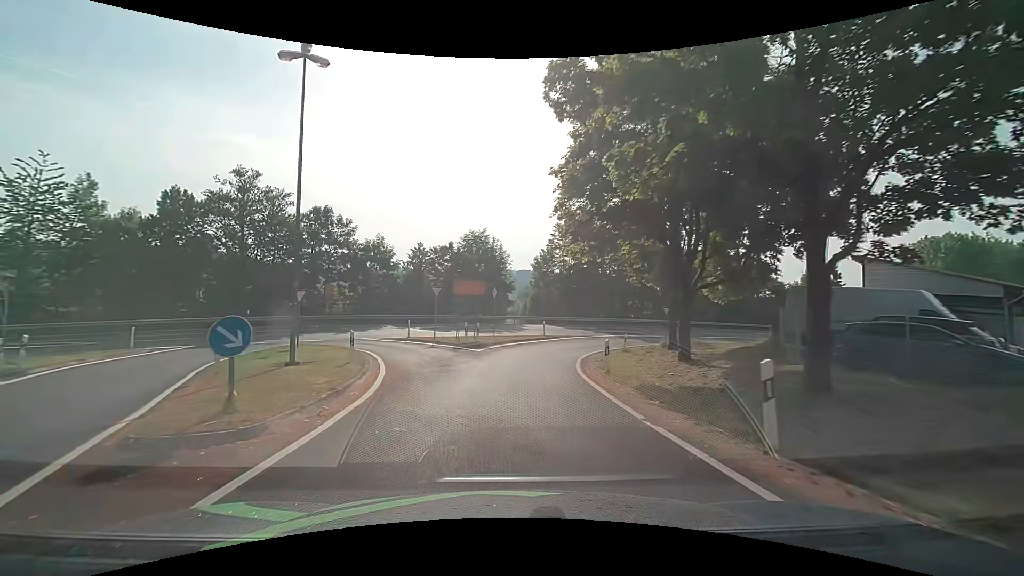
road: unclassified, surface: asphalt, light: Day
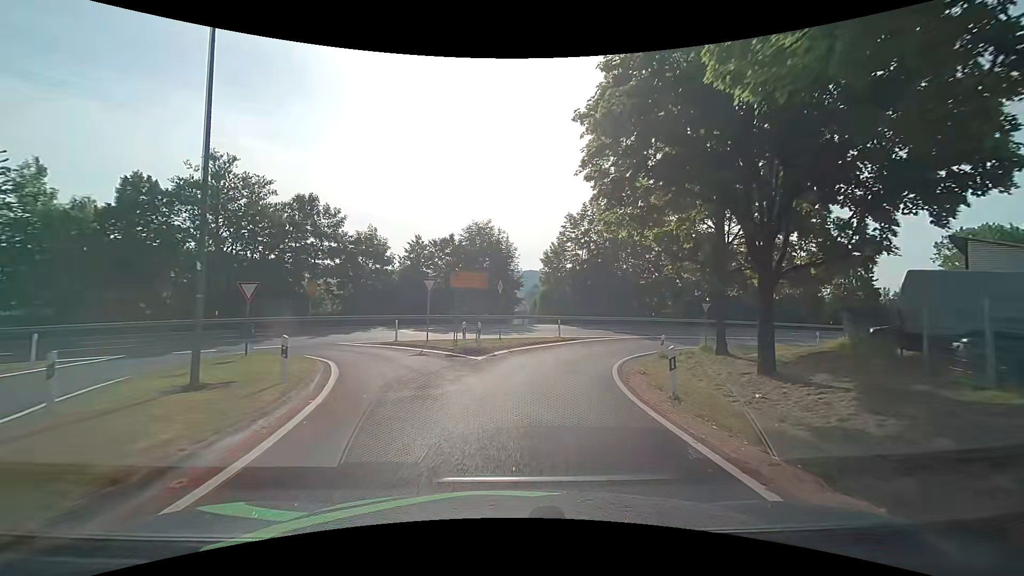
(0.0, +5.5) m; 0°
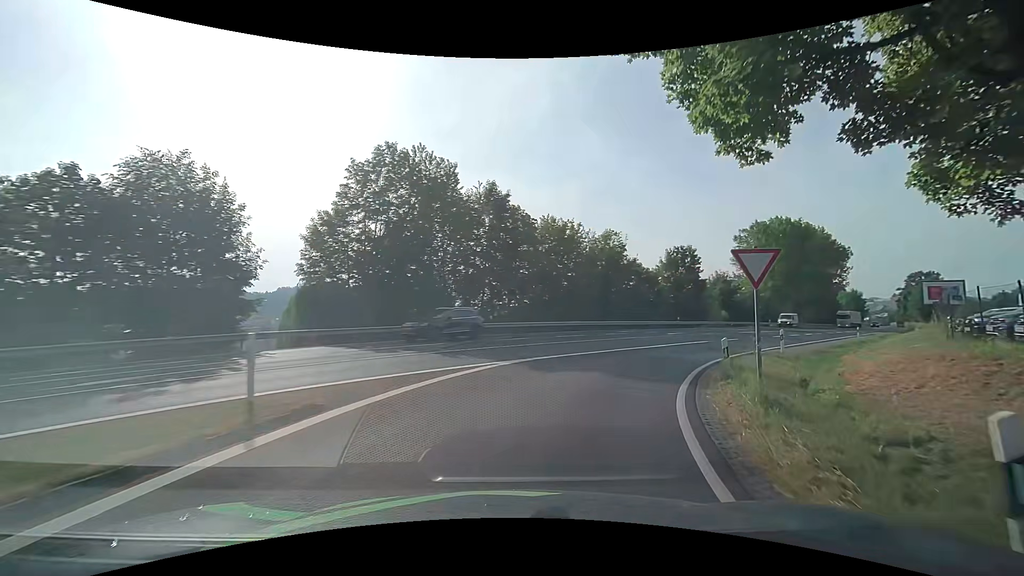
(+2.8, +21.9) m; +21°
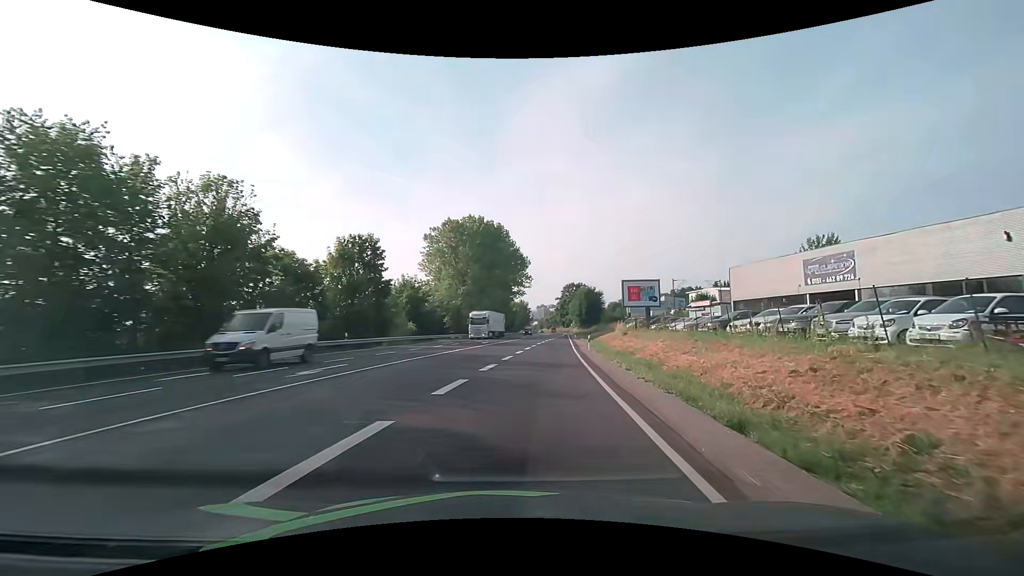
(+7.9, +22.2) m; +35°
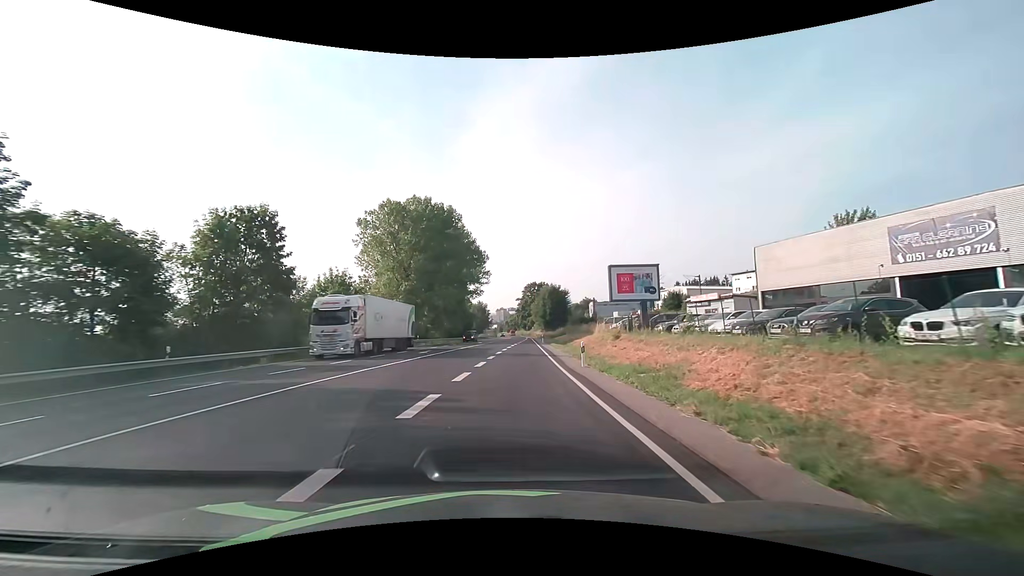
(+0.8, +14.5) m; +5°
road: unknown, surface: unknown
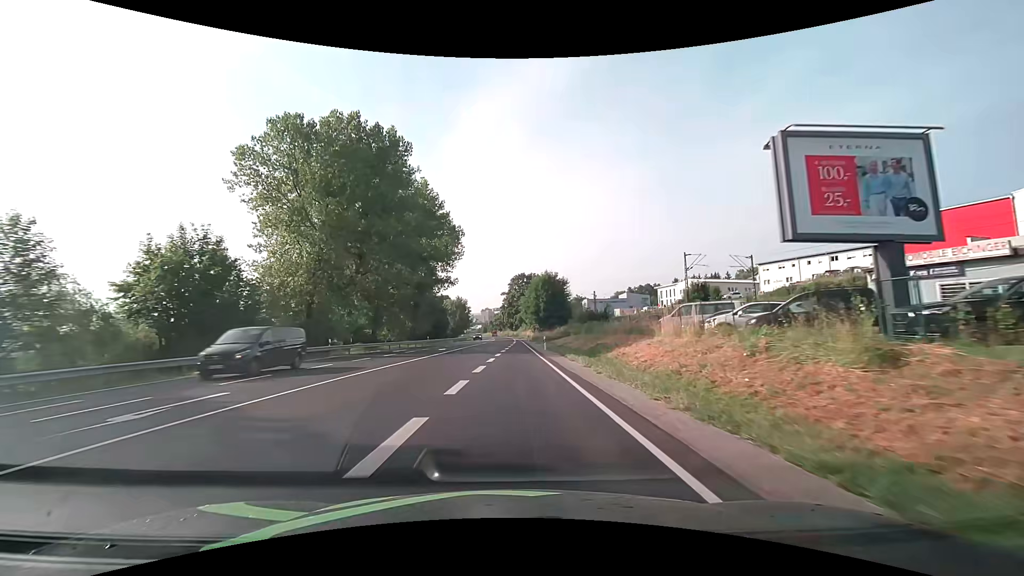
(+0.6, +27.9) m; +2°
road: primary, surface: asphalt
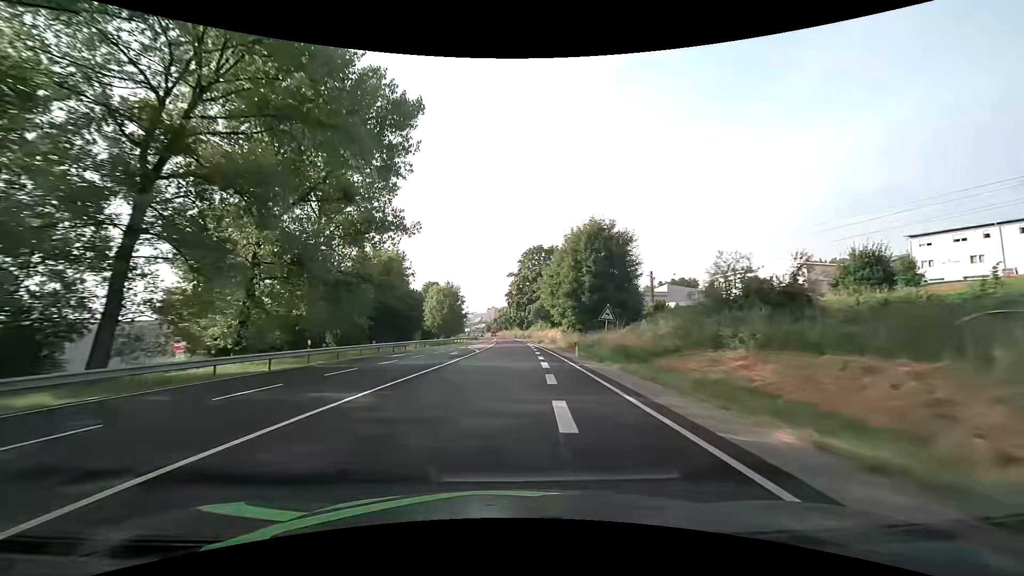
(-0.5, +47.2) m; -1°
